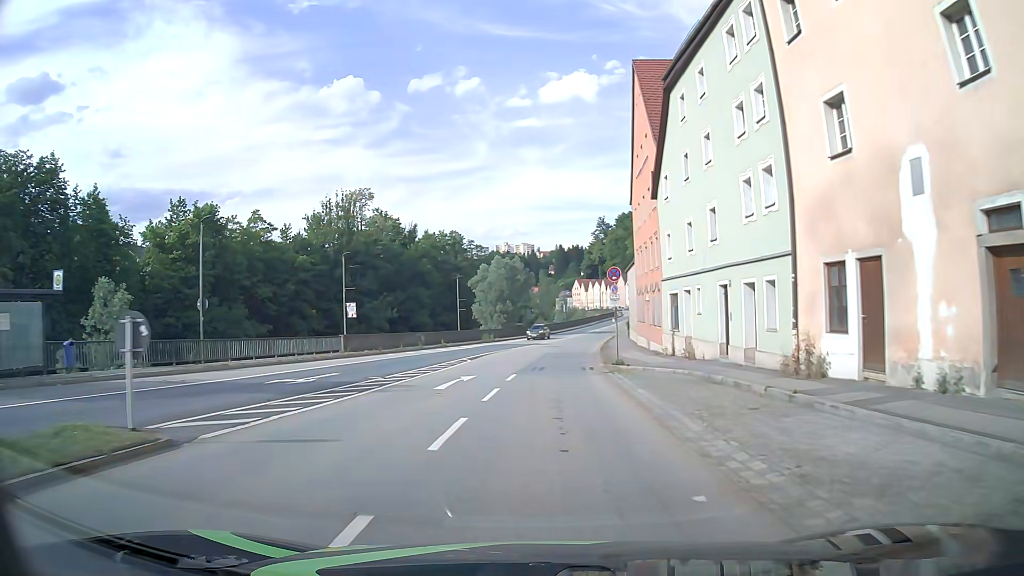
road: primary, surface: asphalt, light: Day
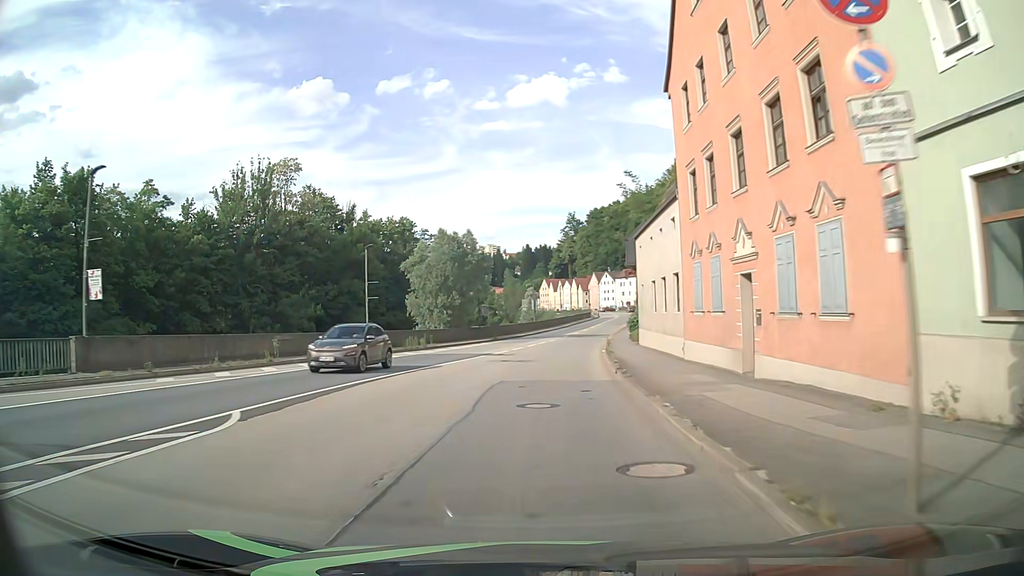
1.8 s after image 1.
(+0.5, +23.5) m; +2°
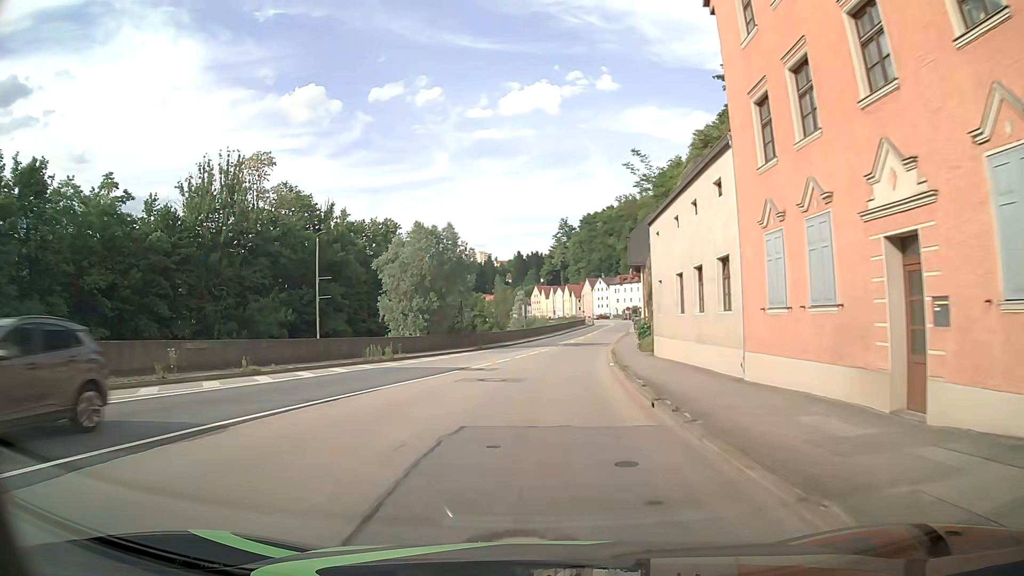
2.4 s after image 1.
(+0.1, +7.7) m; 0°
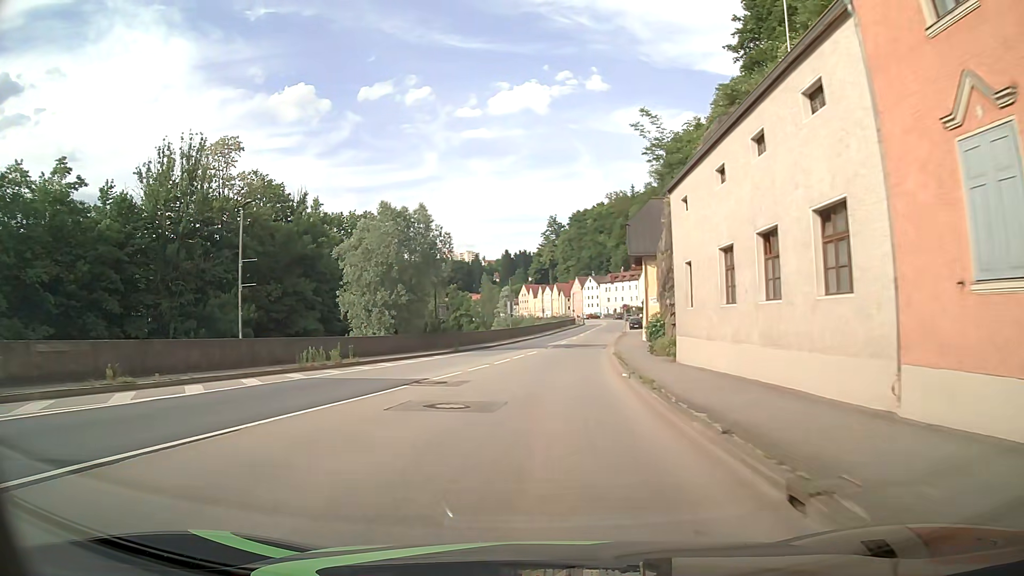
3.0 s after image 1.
(+0.1, +7.6) m; +2°
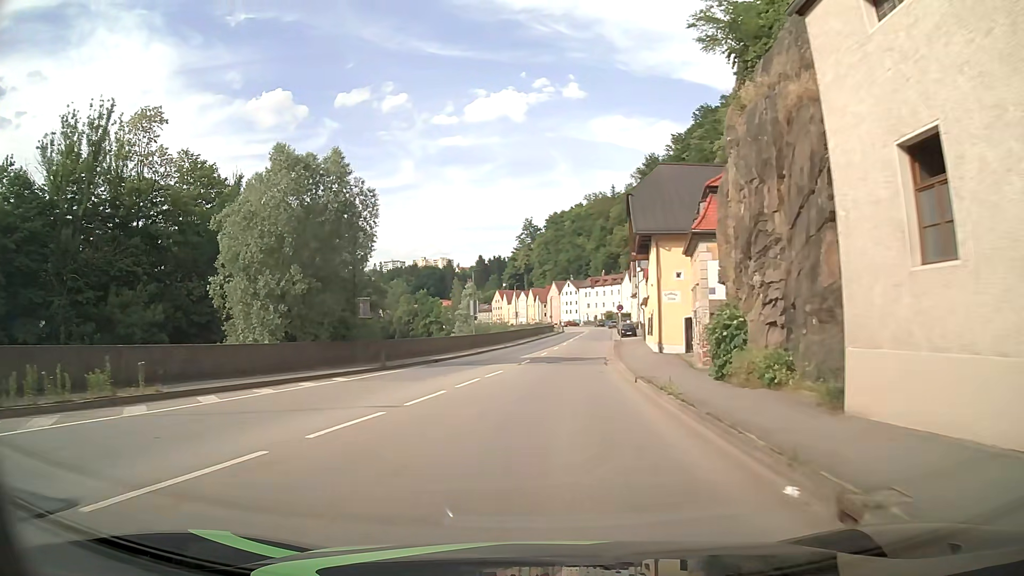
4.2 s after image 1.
(+0.2, +15.2) m; +2°
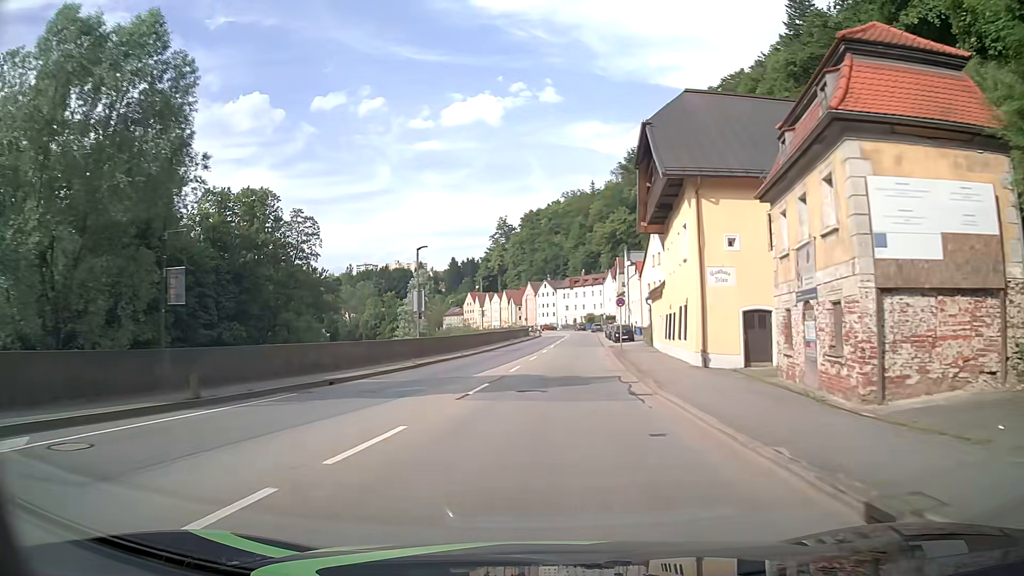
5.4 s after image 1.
(+0.3, +15.2) m; +2°
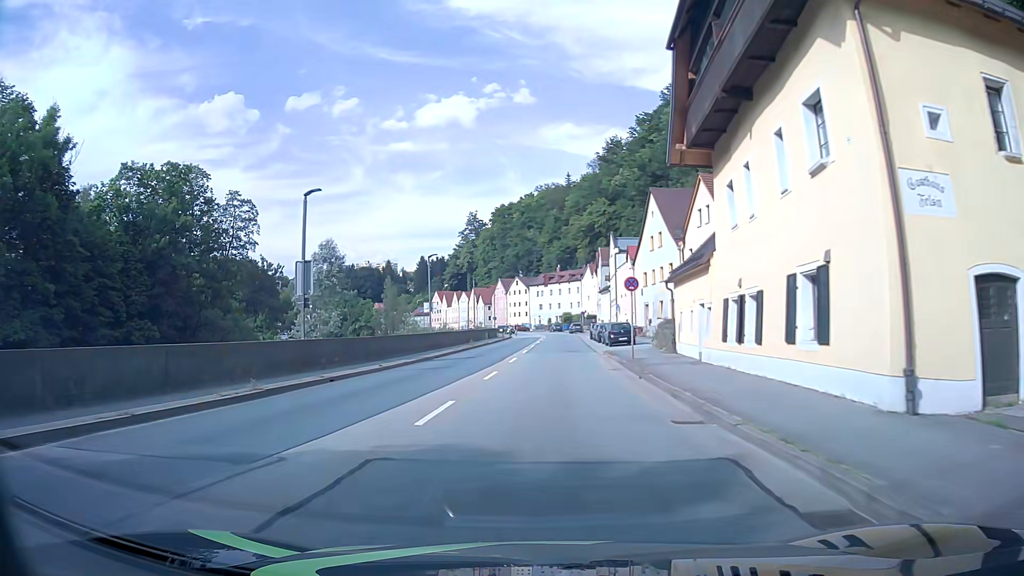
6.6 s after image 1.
(+0.3, +15.1) m; +2°
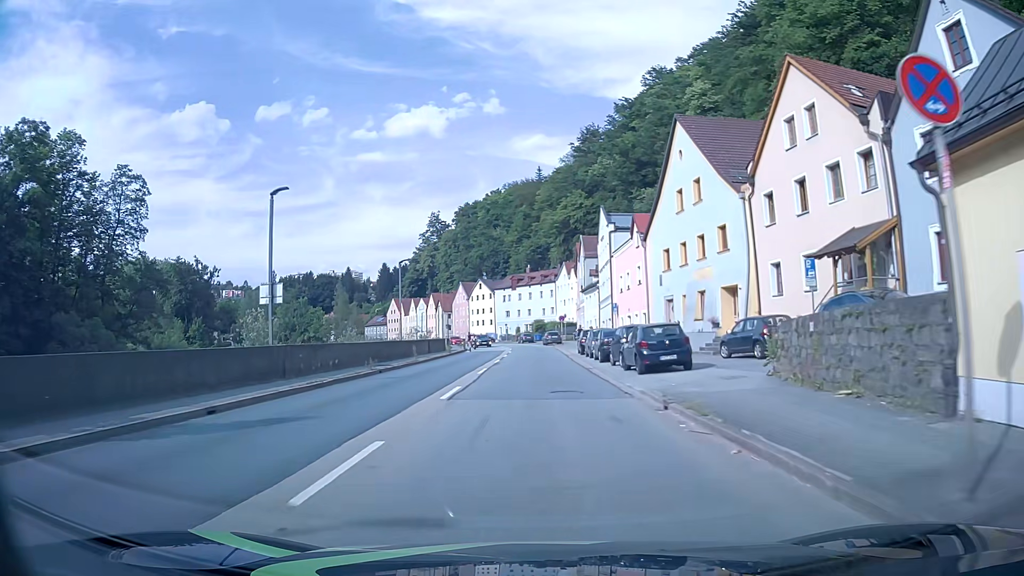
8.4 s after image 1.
(+0.5, +22.5) m; +2°
(0, +10) (0, +20) (0, +30) (+1, +40) (+1, +50) (0, +60) (0, +70) (-1, +80) (-3, +90) (-5, +100) m
